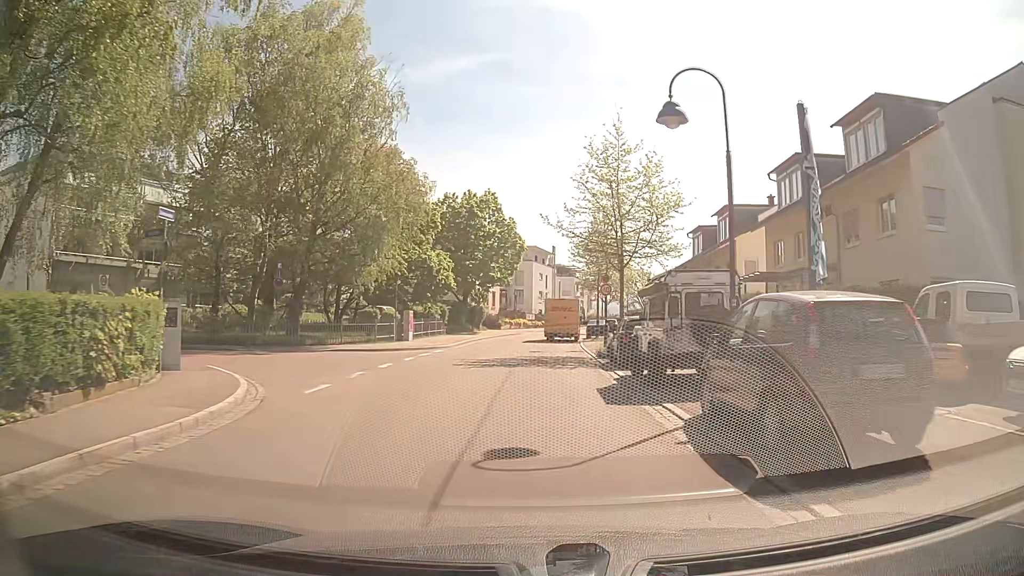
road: secondary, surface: asphalt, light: Day
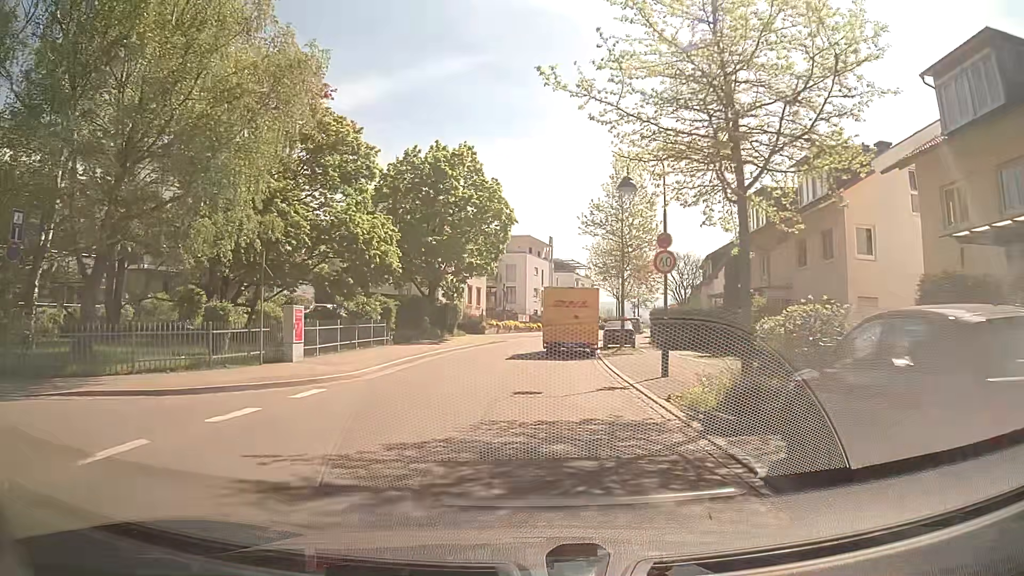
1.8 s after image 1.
(+0.3, +15.6) m; +1°
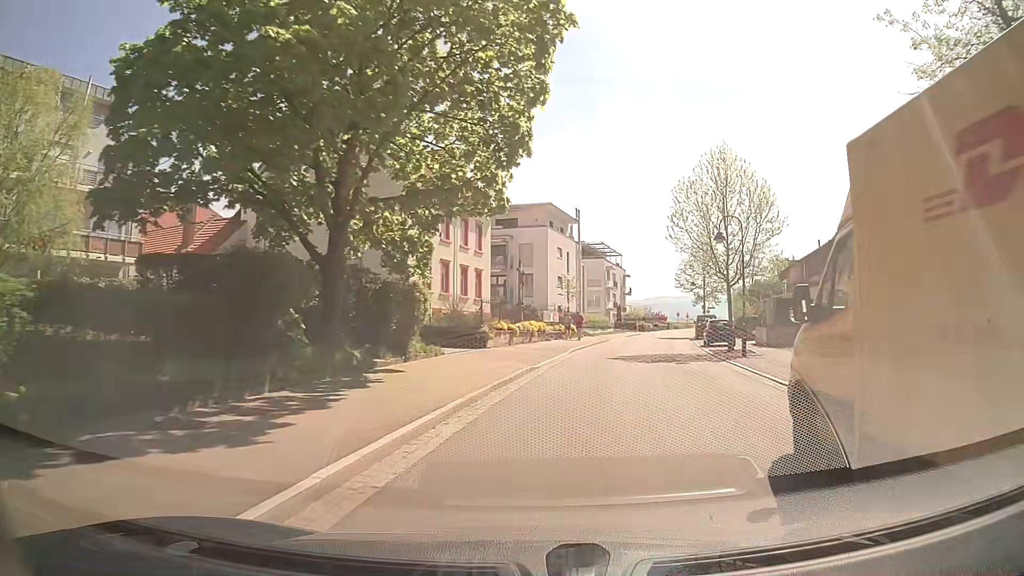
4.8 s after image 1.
(-1.3, +25.5) m; -2°
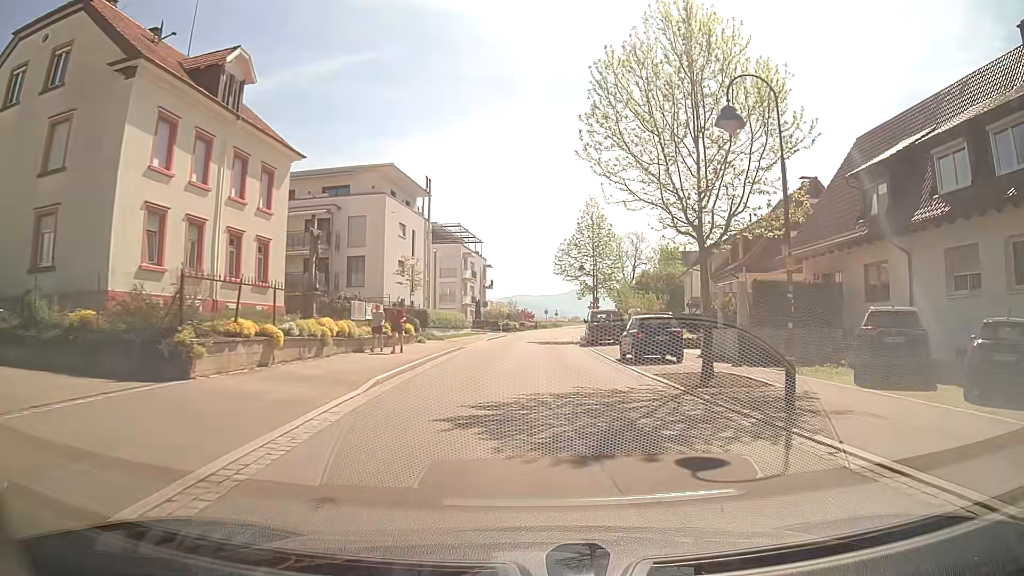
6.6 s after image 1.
(+2.2, +16.0) m; +12°
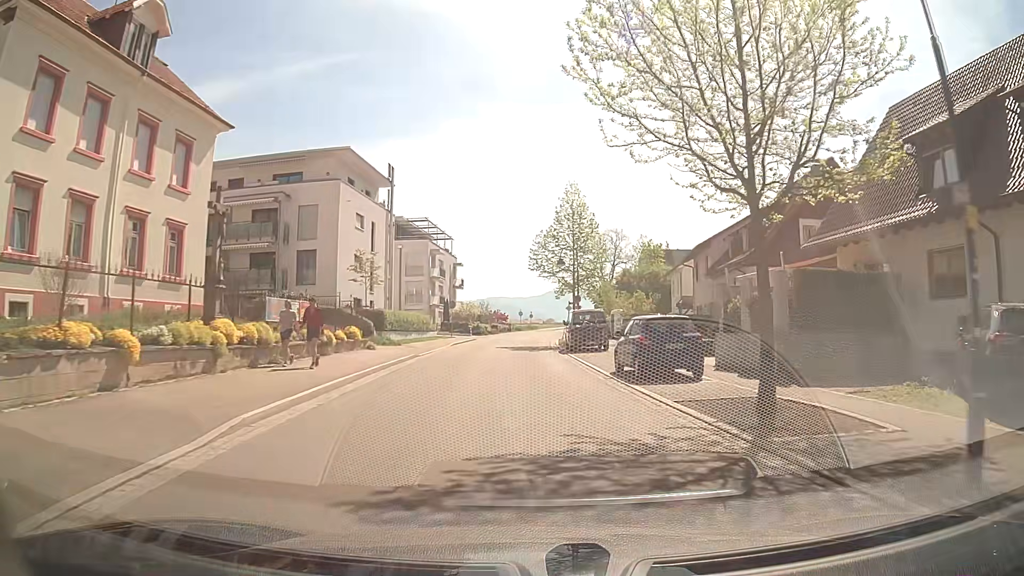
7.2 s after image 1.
(+0.2, +5.7) m; +3°
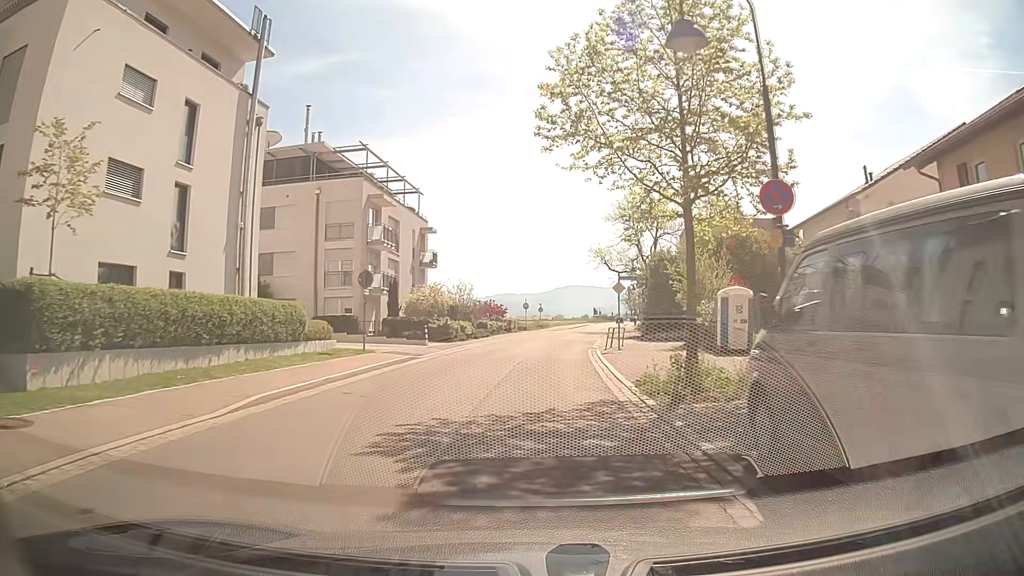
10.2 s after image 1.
(0.0, +29.5) m; -1°
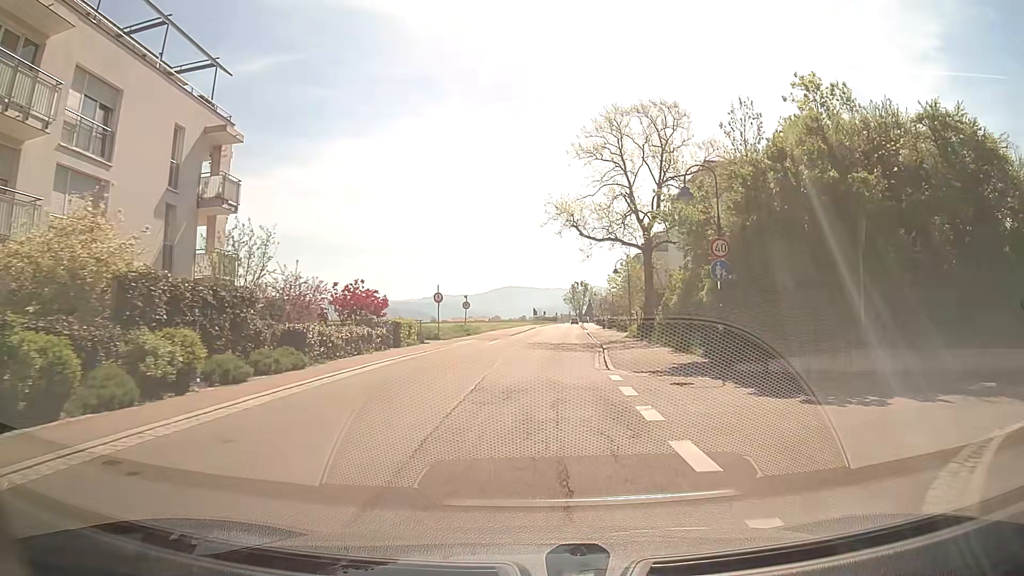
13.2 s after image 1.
(+1.1, +29.9) m; +6°
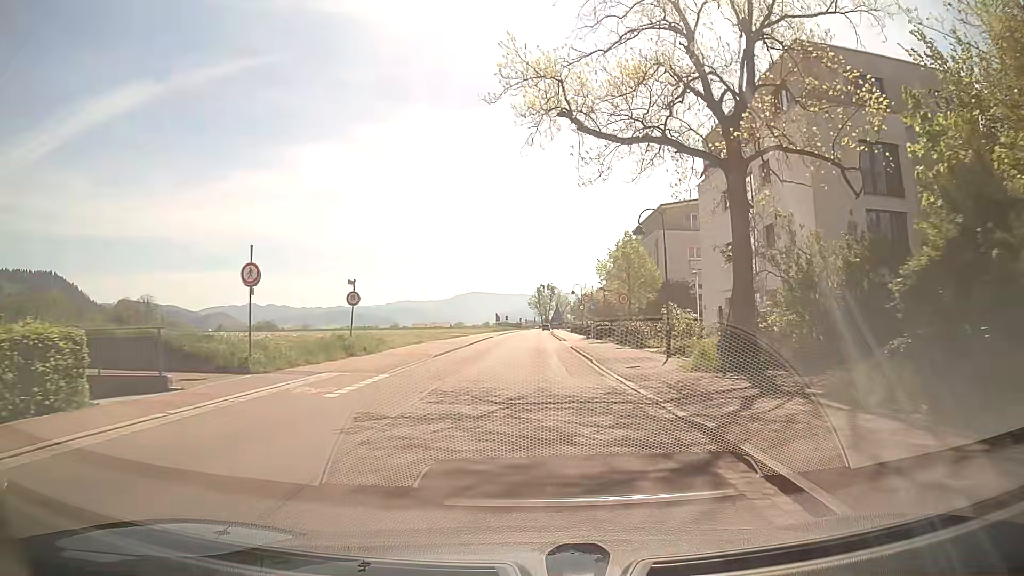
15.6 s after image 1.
(+0.6, +24.6) m; +3°
(0, +10) (0, +20) (0, +30) (0, +40) (0, +50) (+1, +60) (+1, +70) (+1, +80) (+1, +90) (+1, +100) m
